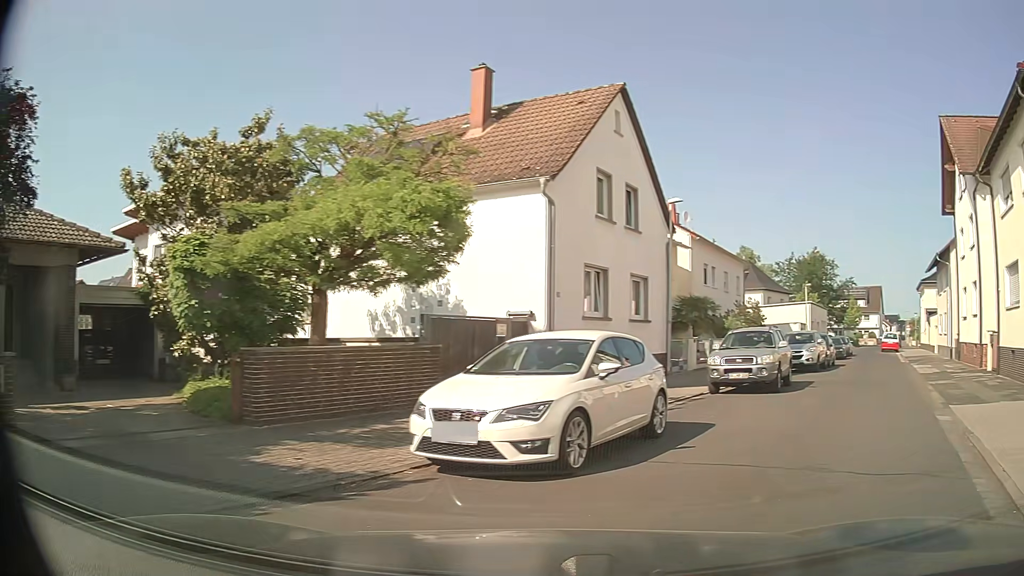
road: residential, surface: asphalt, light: Day
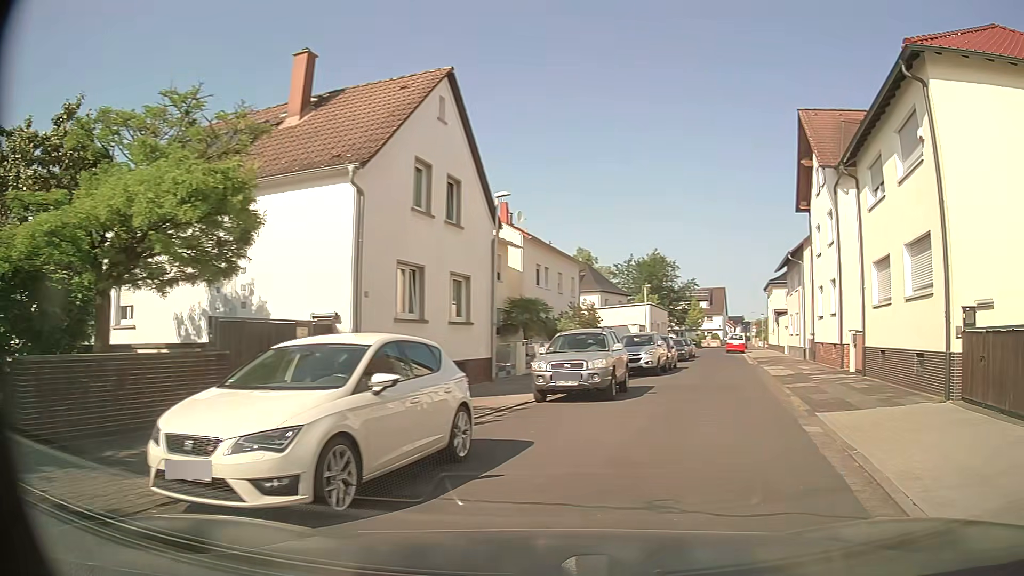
(+0.3, +1.7) m; +12°
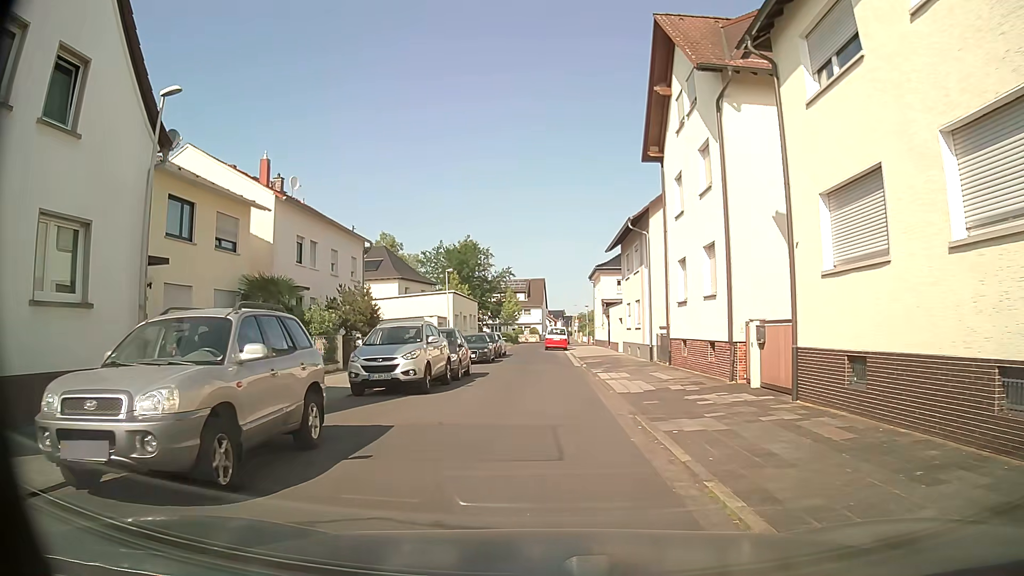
(+2.7, +9.9) m; +17°
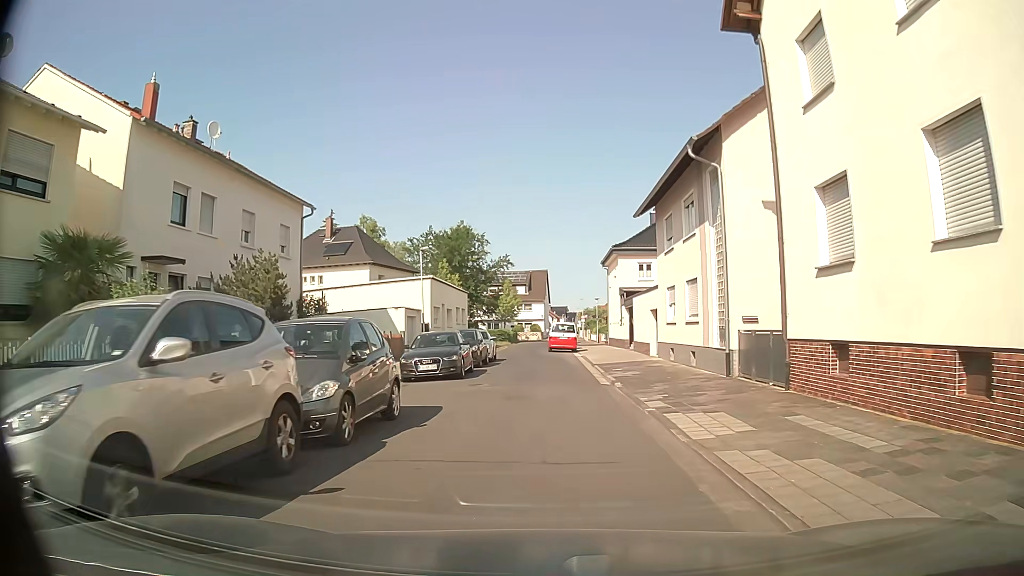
(0.0, +12.2) m; 0°
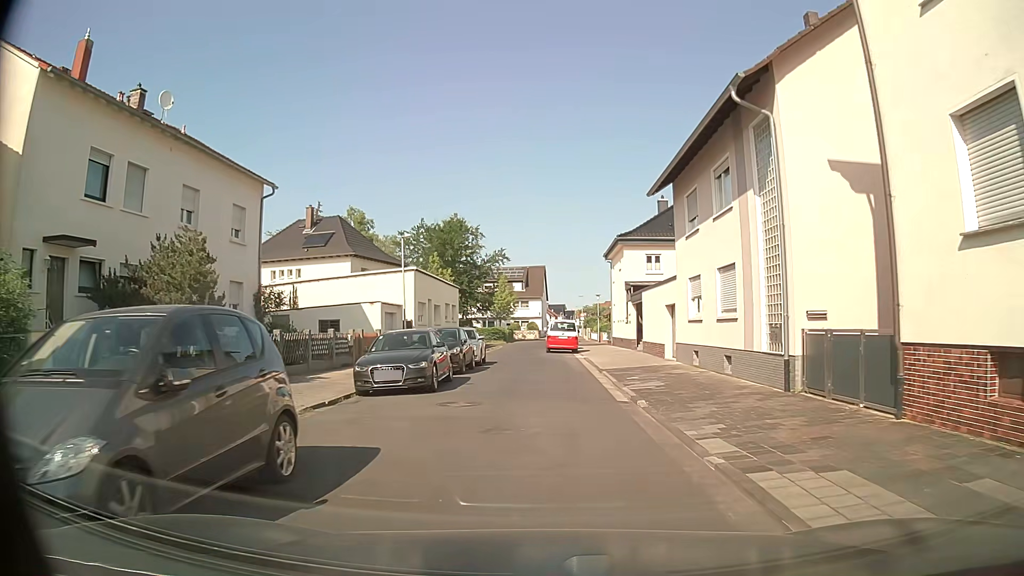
(0.0, +4.6) m; 0°
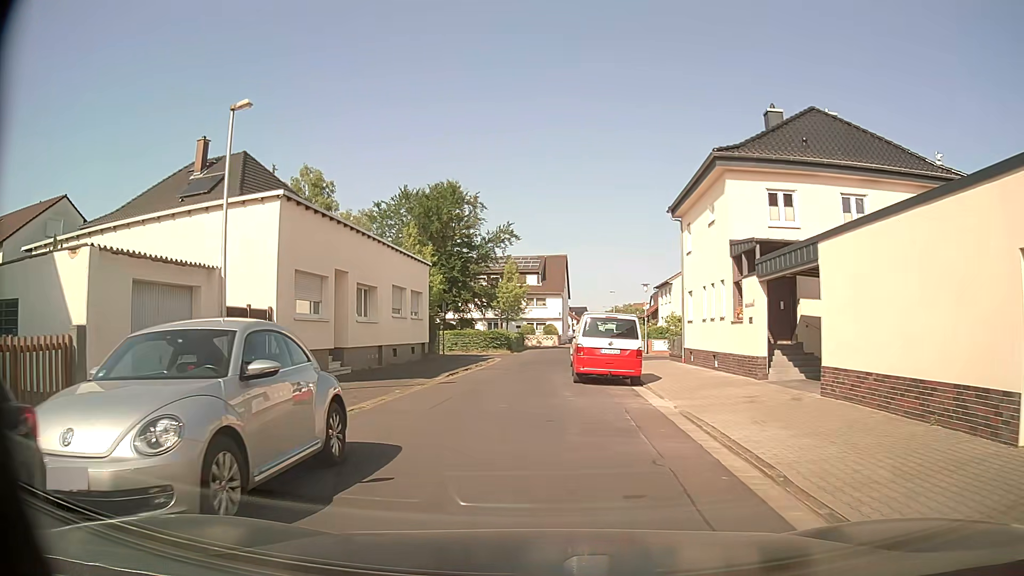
(-0.2, +21.1) m; -2°
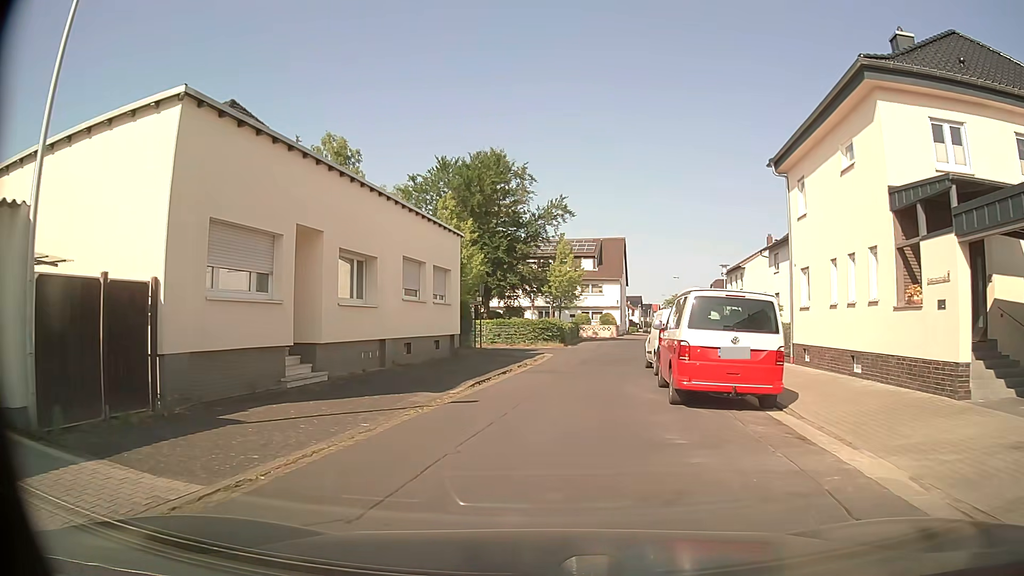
(-0.3, +7.4) m; -5°
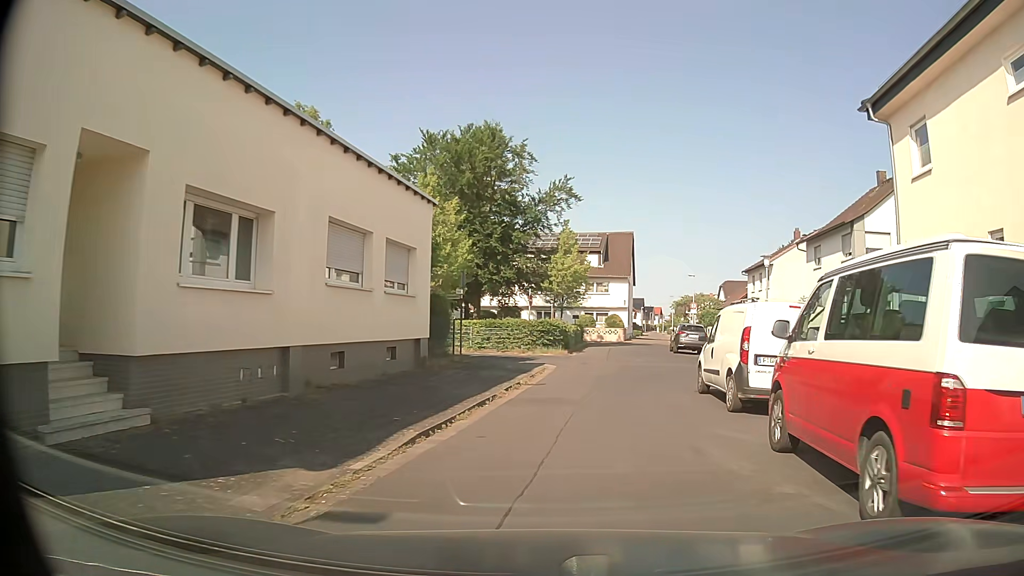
(0.0, +7.4) m; 0°
(+1, +10) (+3, +20) (+11, +25) (+21, +24) (+31, +21) (+40, +18) (+50, +16) (+60, +14) (+70, +12) (+79, +10) m
